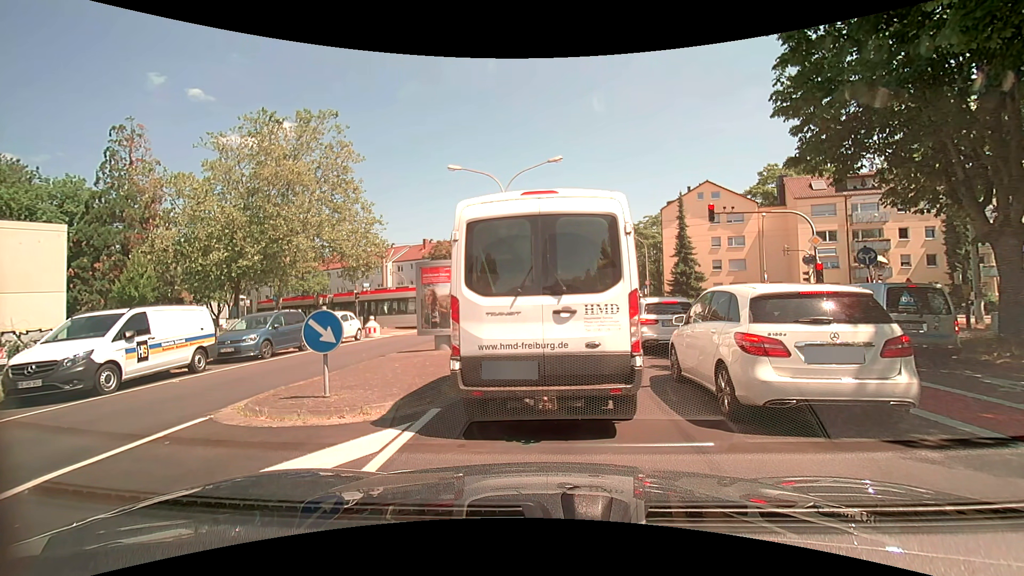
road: tertiary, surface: asphalt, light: Day
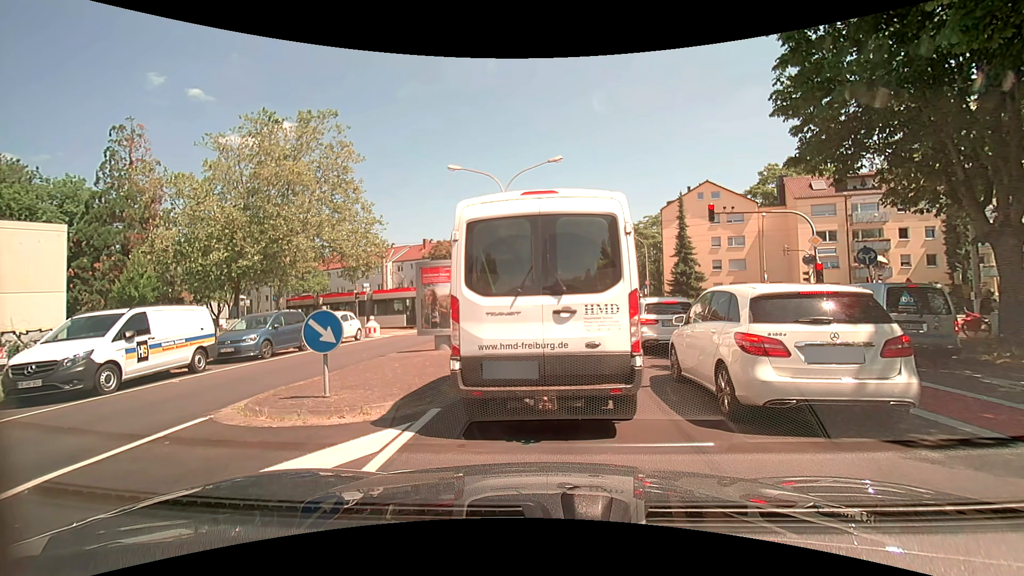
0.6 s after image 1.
(0.0, 0.0) m; 0°
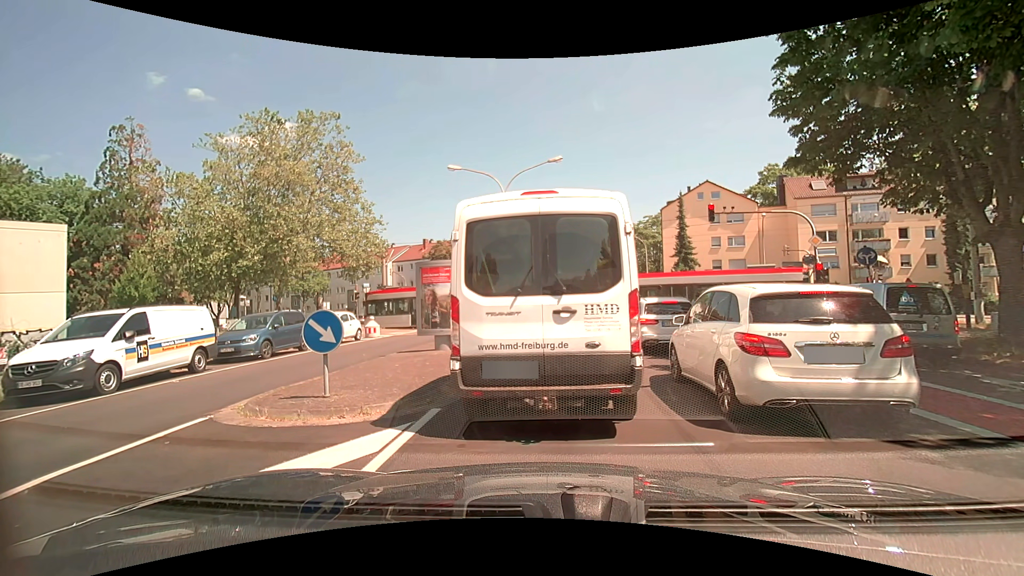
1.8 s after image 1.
(0.0, 0.0) m; 0°
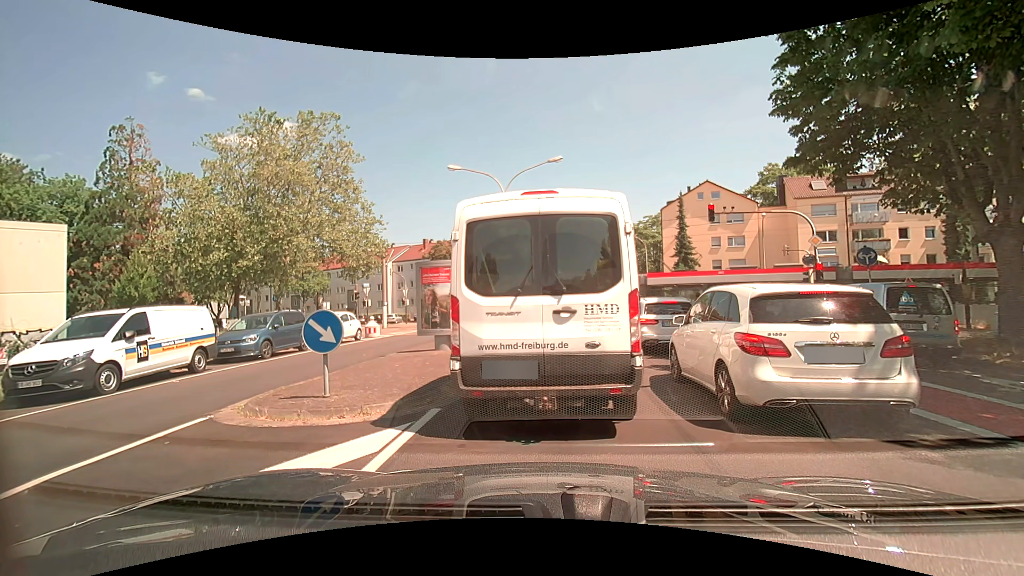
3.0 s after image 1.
(0.0, 0.0) m; 0°
